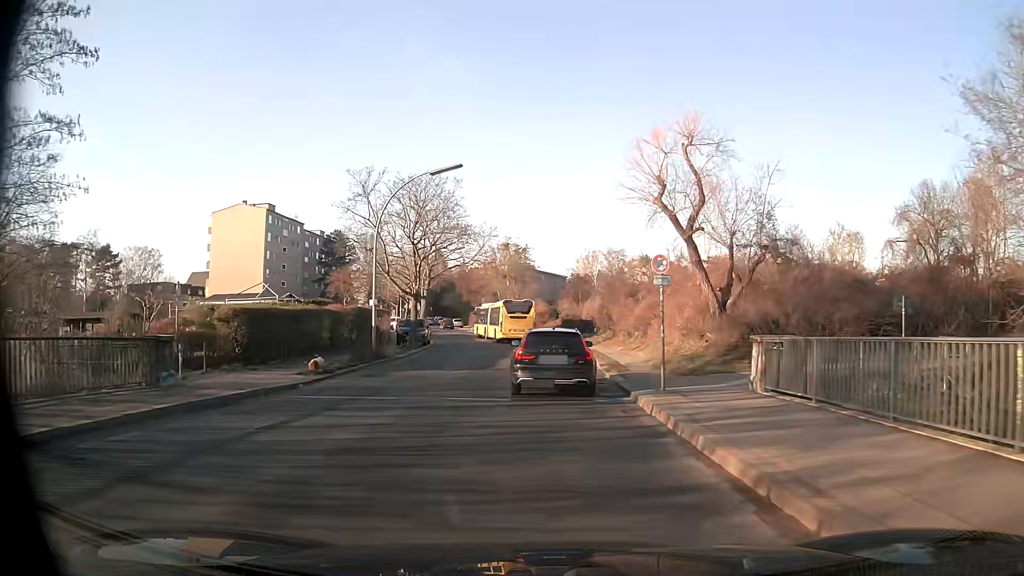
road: tertiary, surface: asphalt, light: Day
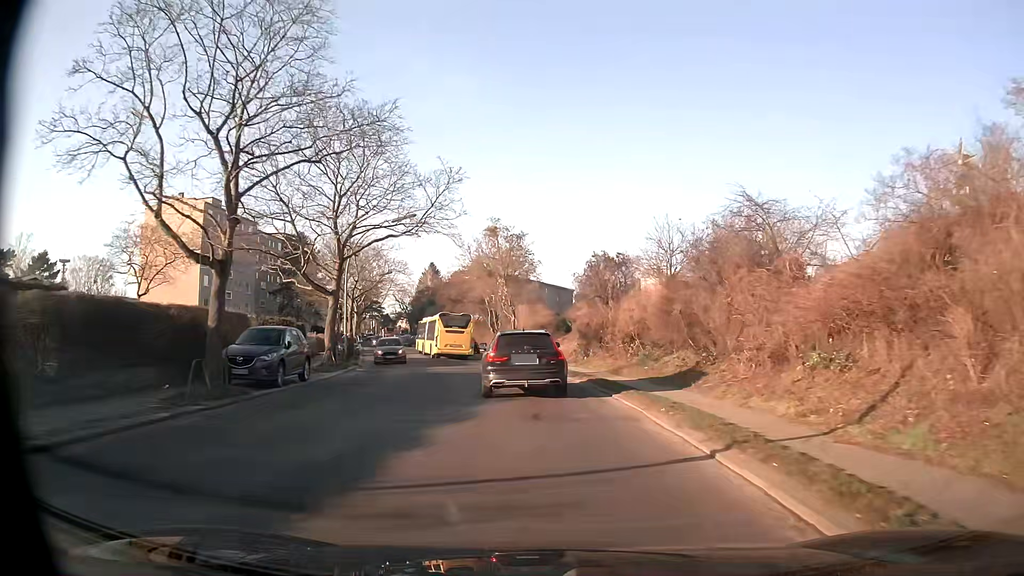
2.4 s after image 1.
(0.0, +23.8) m; -1°
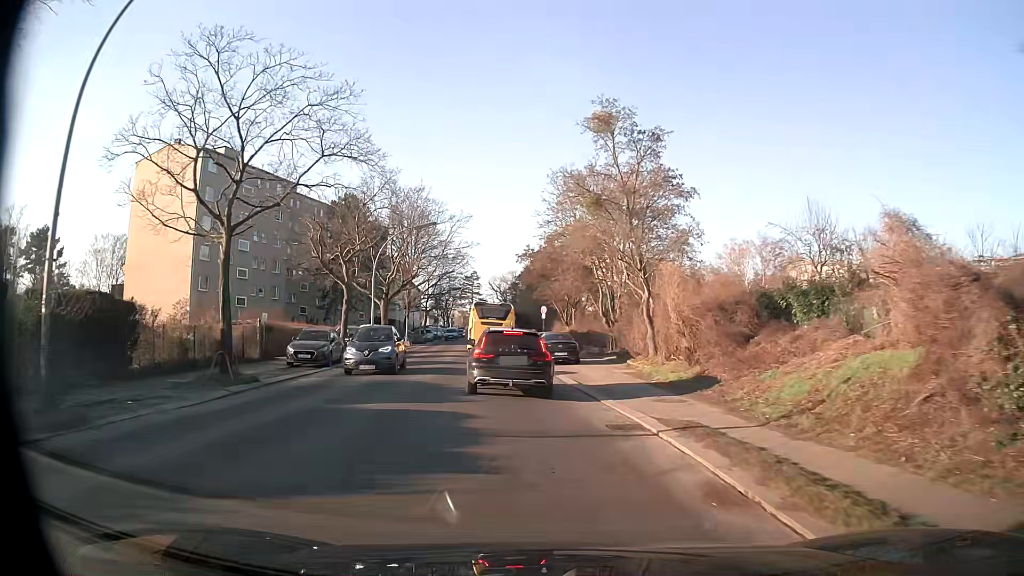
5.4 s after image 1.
(-1.4, +28.1) m; -8°
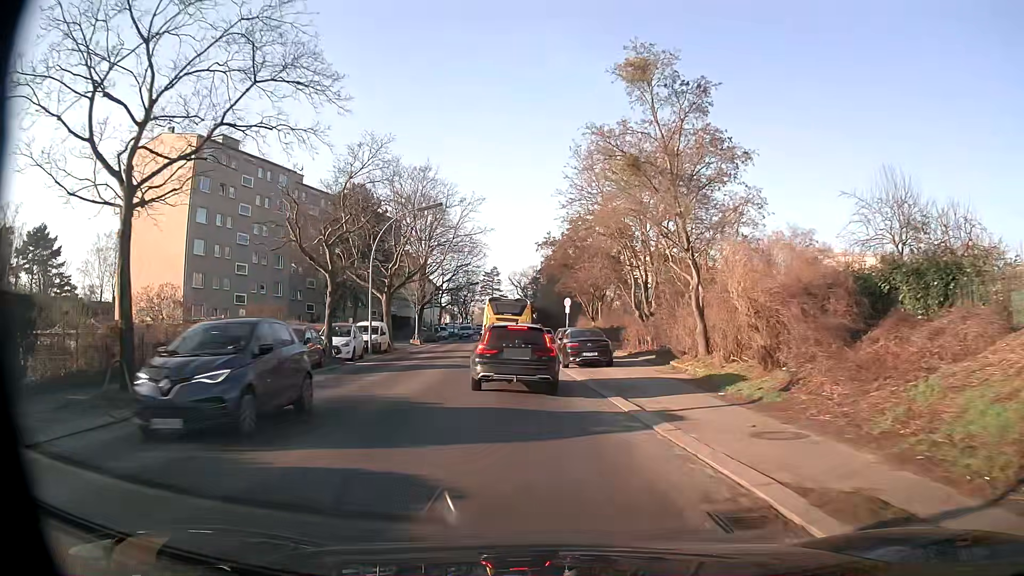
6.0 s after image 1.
(-0.2, +5.4) m; -2°
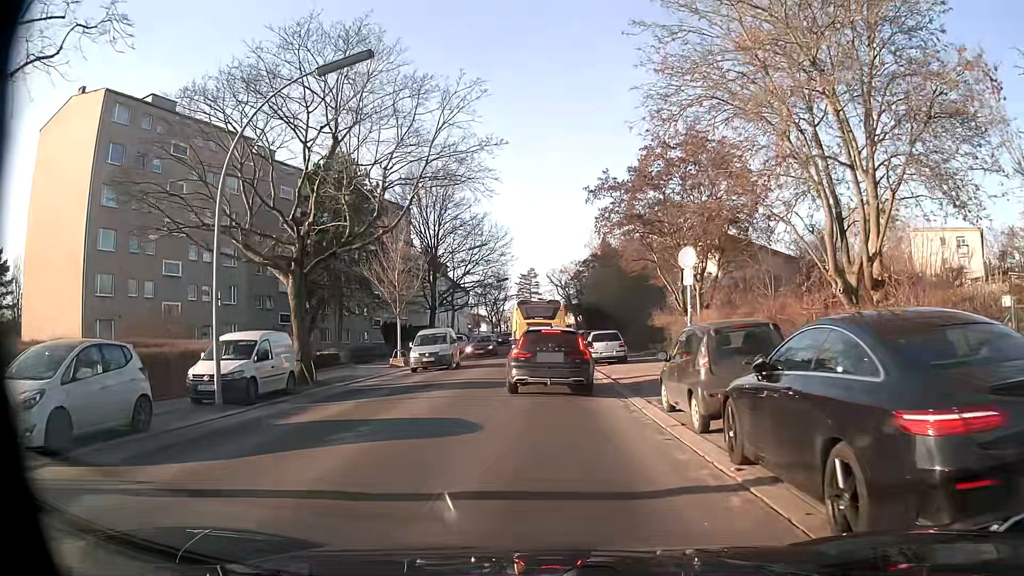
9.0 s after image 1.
(-1.0, +20.7) m; -3°
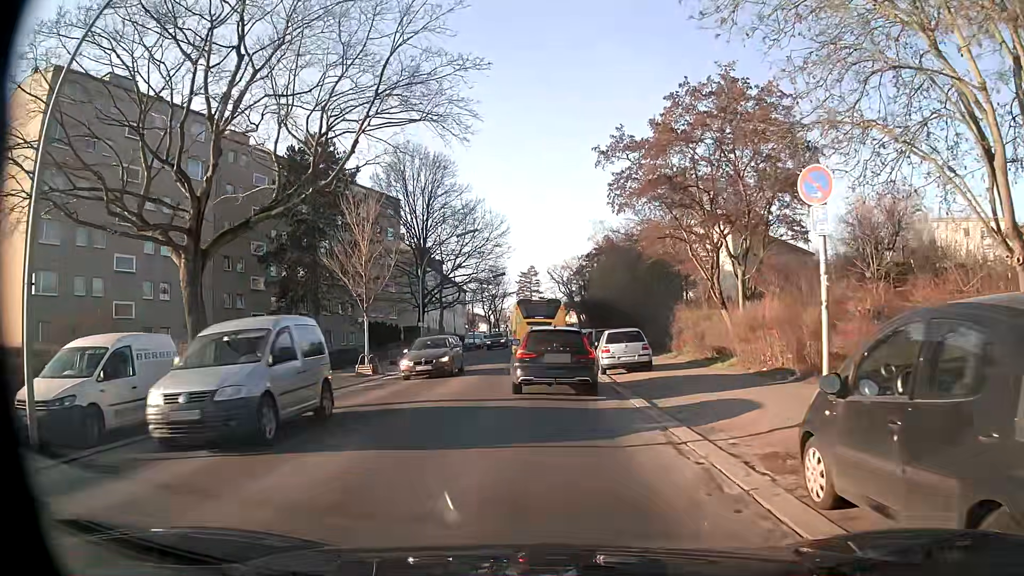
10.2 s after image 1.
(-0.1, +6.6) m; -1°
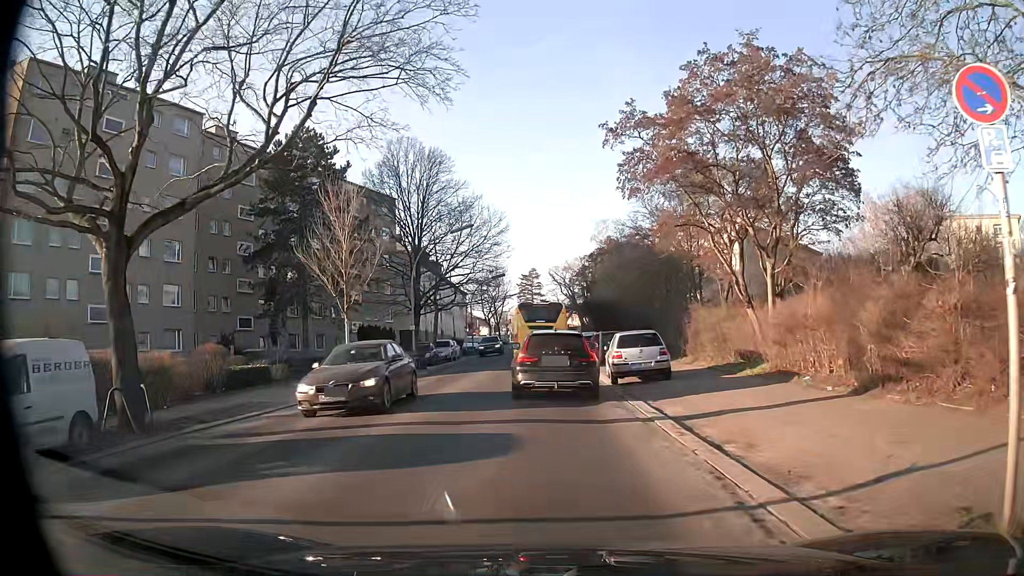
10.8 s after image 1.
(0.0, +3.1) m; 0°
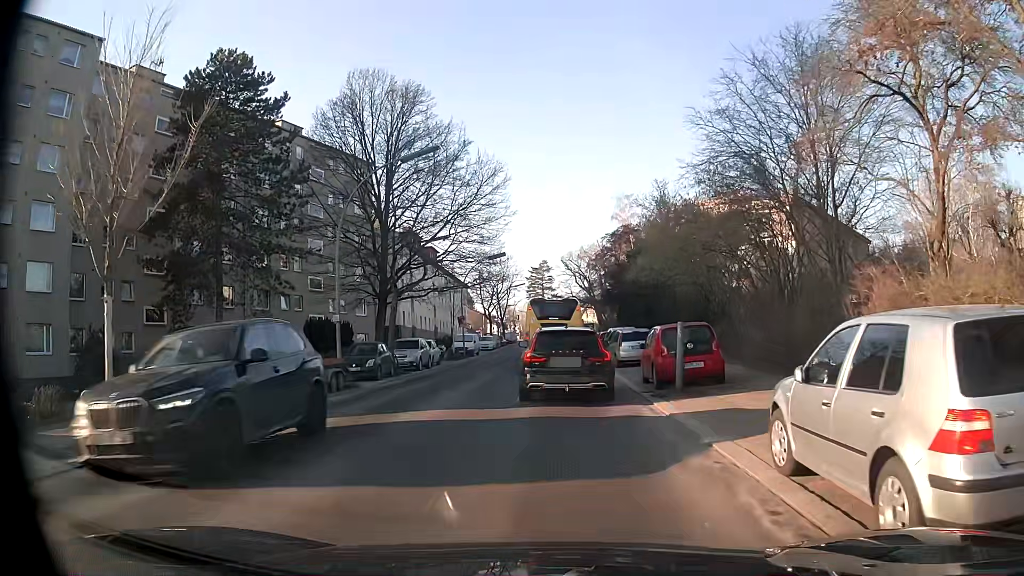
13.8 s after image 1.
(0.0, +15.7) m; -1°
